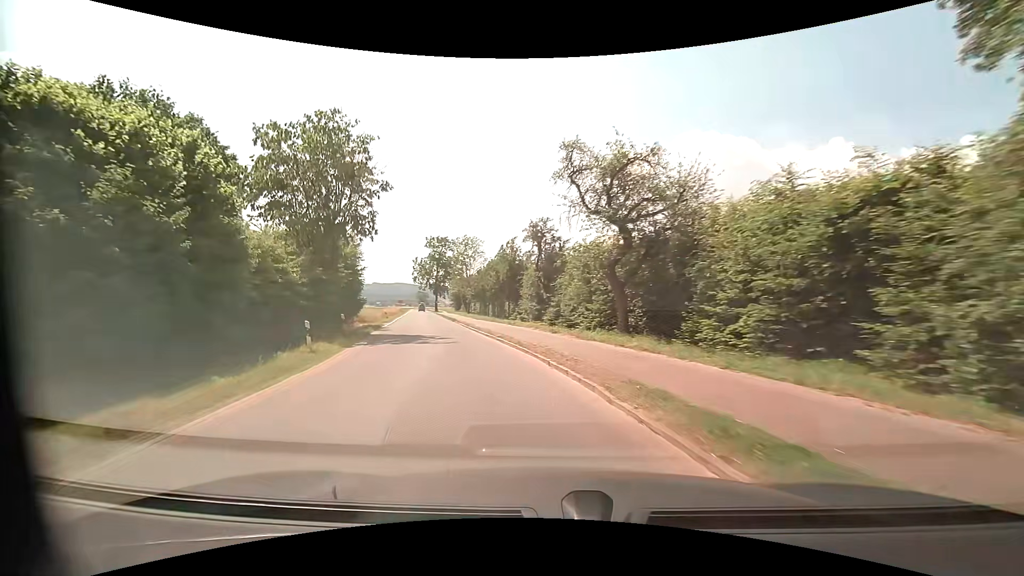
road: tertiary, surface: asphalt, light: Day
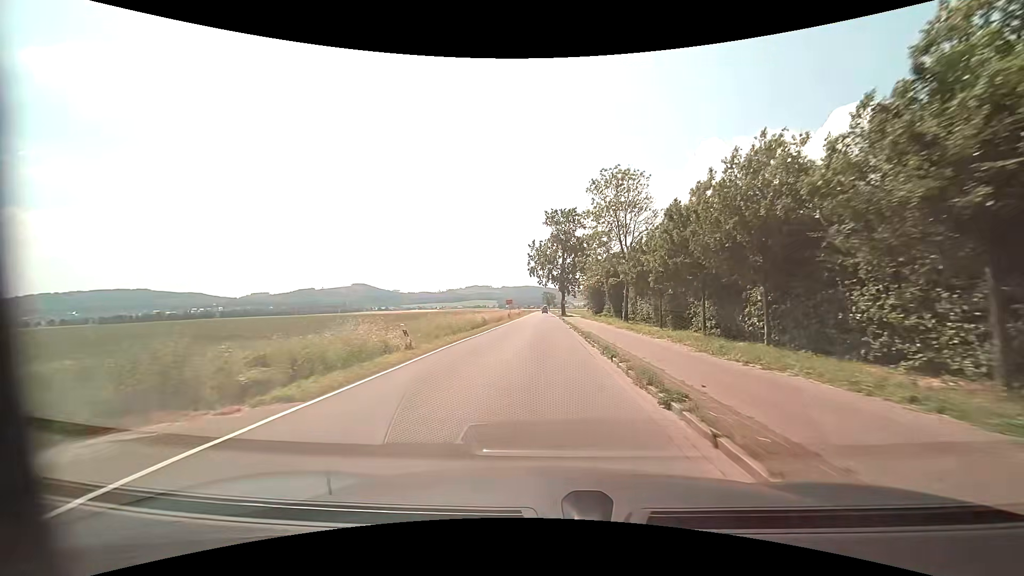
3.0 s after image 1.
(-7.4, +36.5) m; -15°
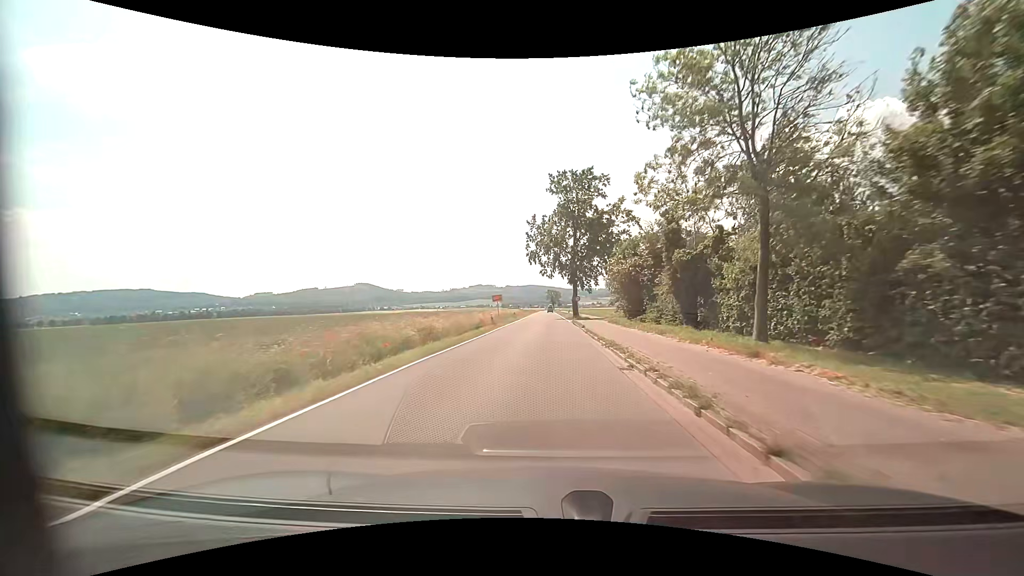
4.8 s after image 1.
(-0.2, +23.1) m; -1°
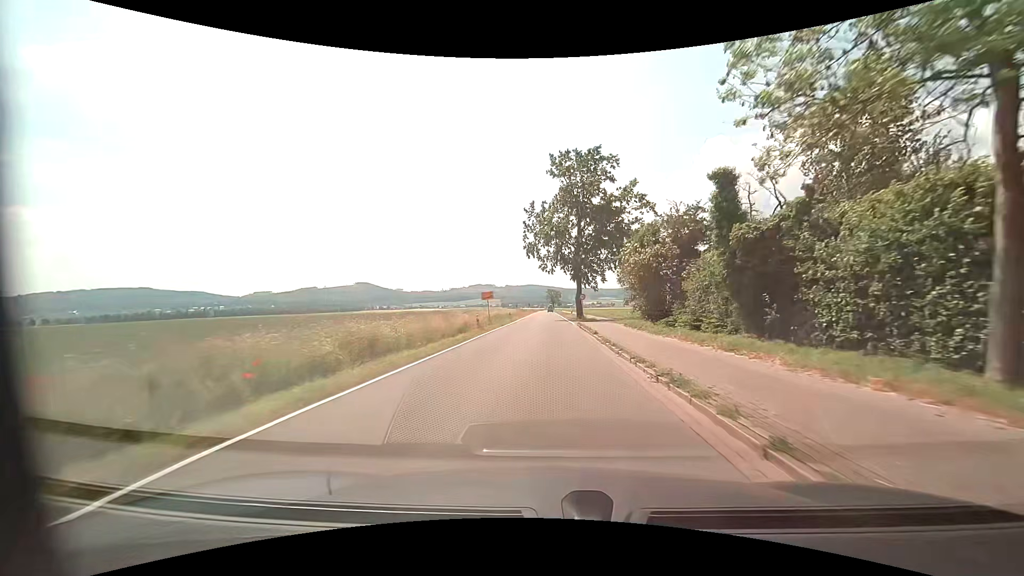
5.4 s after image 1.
(0.0, +7.8) m; 0°
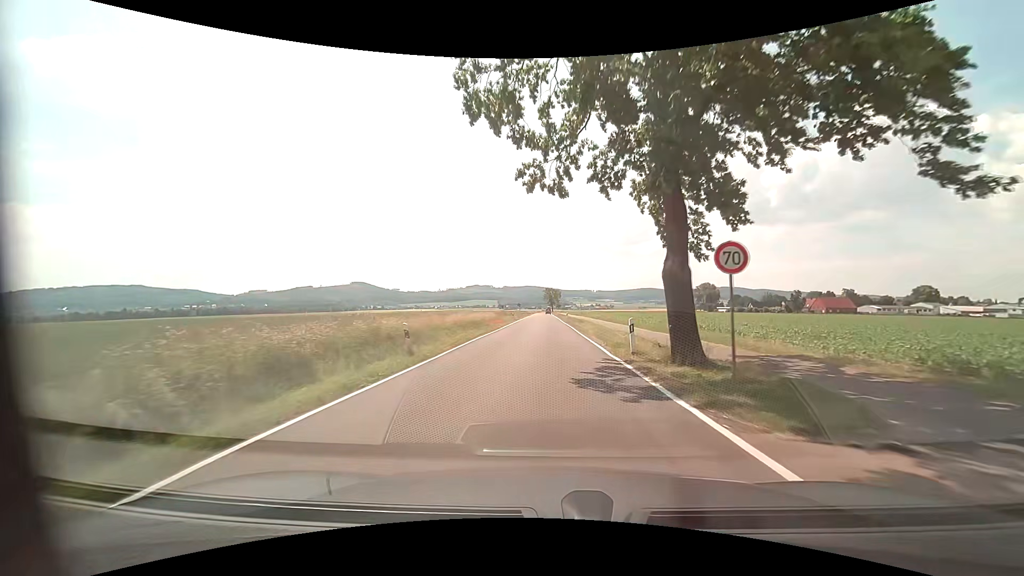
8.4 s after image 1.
(+0.1, +40.4) m; 0°
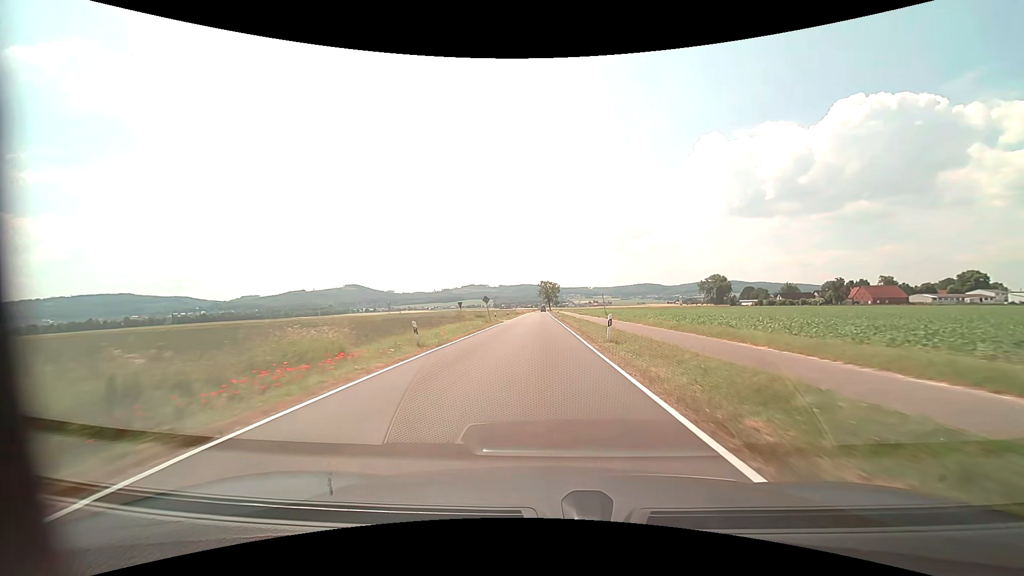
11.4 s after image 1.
(+0.3, +47.7) m; 0°
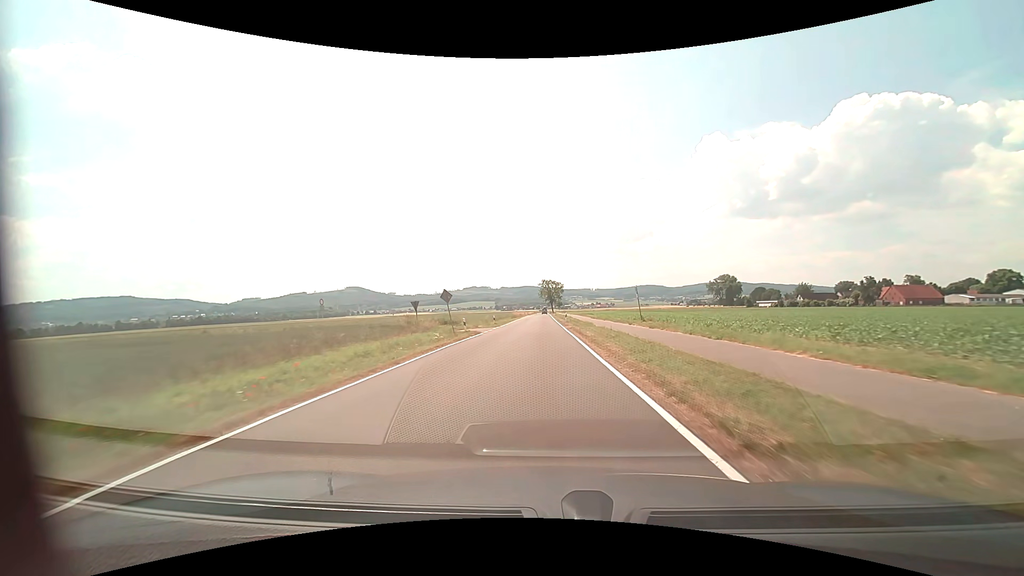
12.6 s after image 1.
(-0.1, +20.3) m; 0°
(0, +10) (0, +20) (0, +30) (0, +40) (0, +50) (0, +60) (0, +70) (-1, +80) (-1, +90) (-1, +100) m
